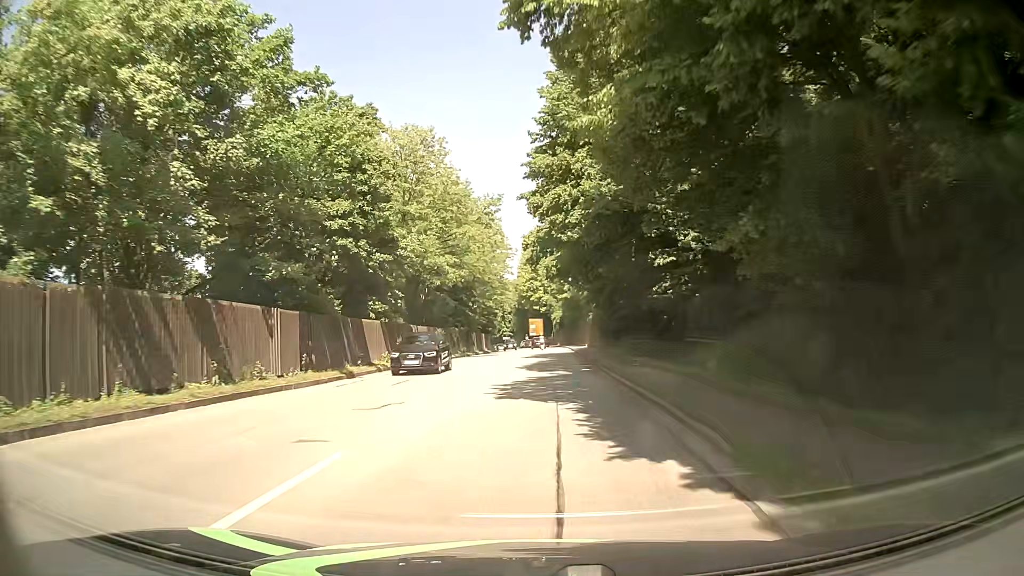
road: primary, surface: asphalt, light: Day
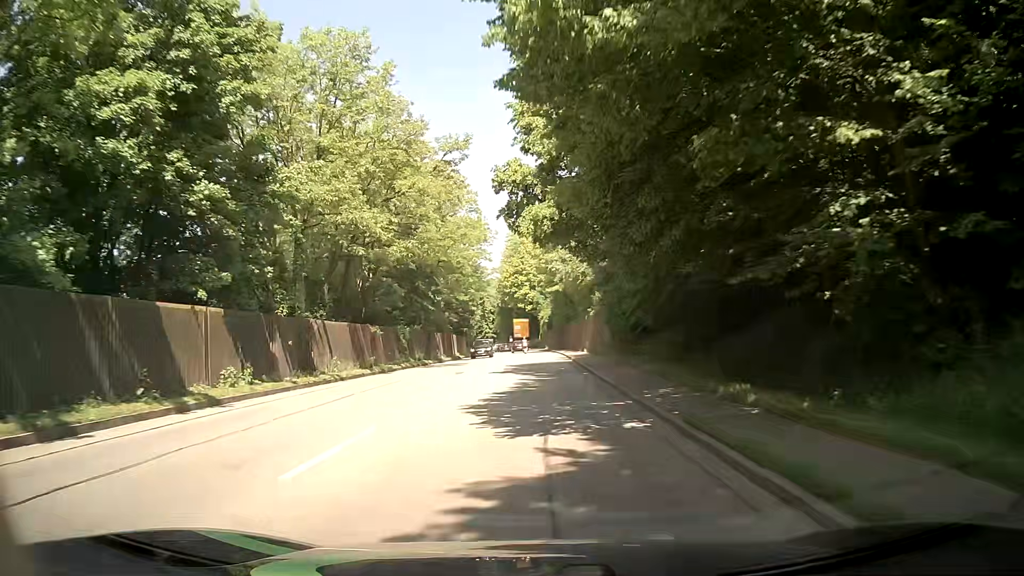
(+0.1, +15.4) m; +1°
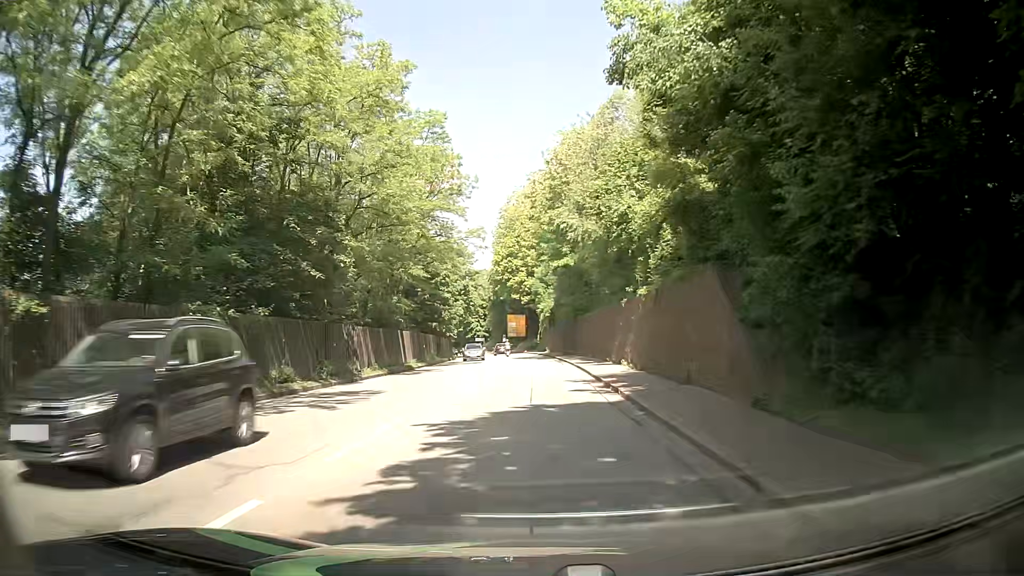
(0.0, +23.0) m; -1°
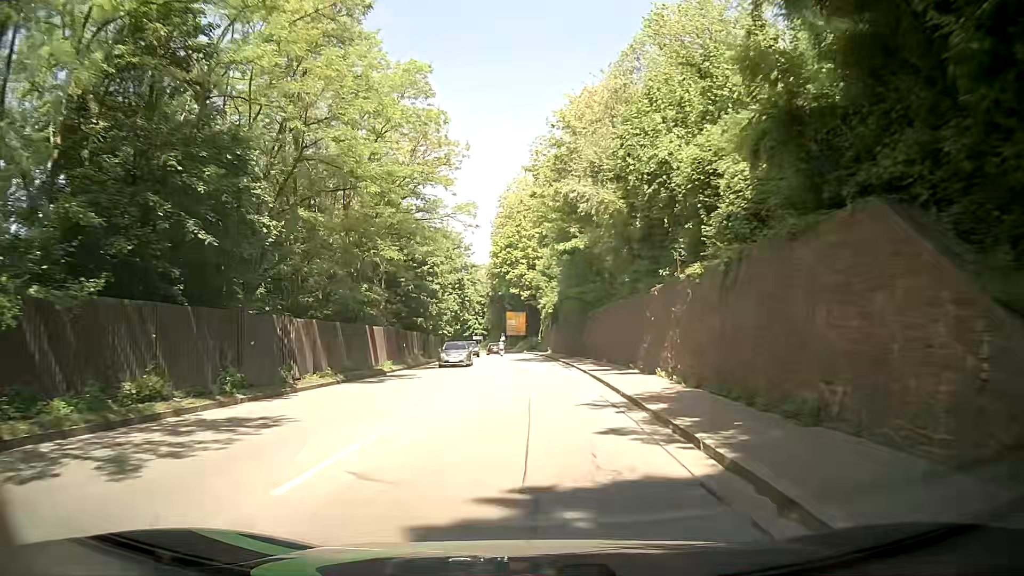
(+0.1, +7.7) m; +1°
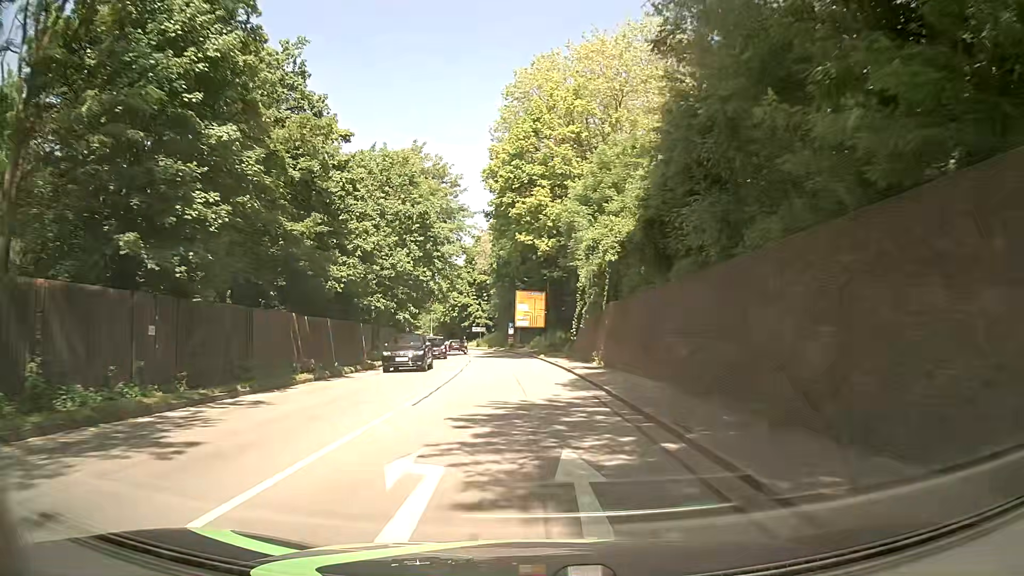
(-0.8, +38.3) m; -2°
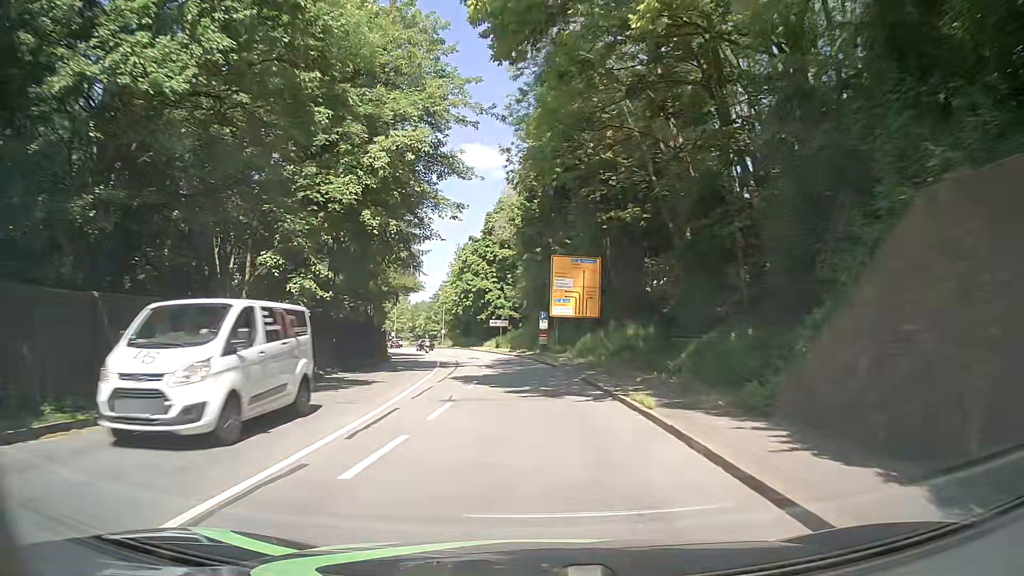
(-1.1, +30.7) m; -4°
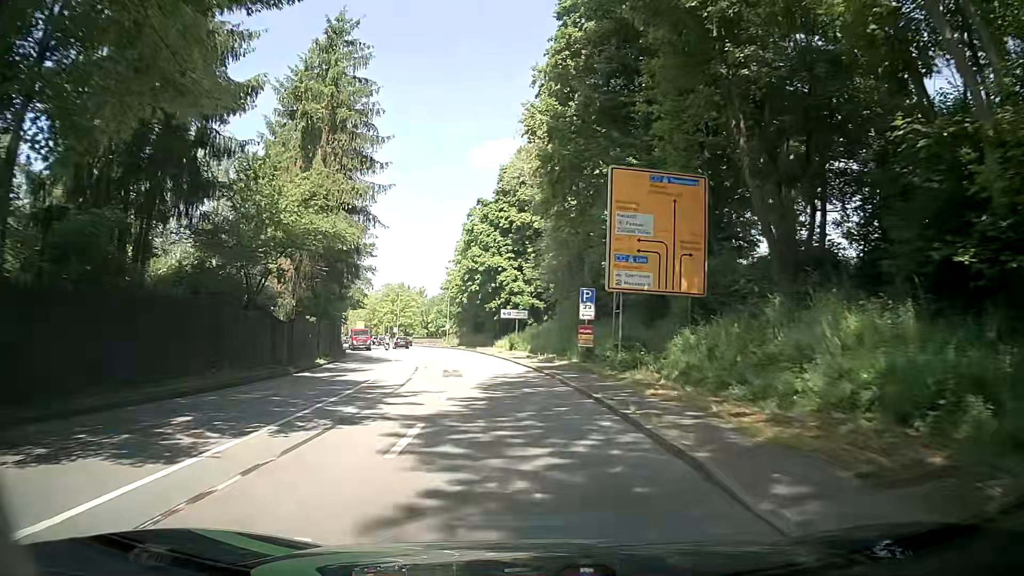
(-0.1, +23.0) m; -1°
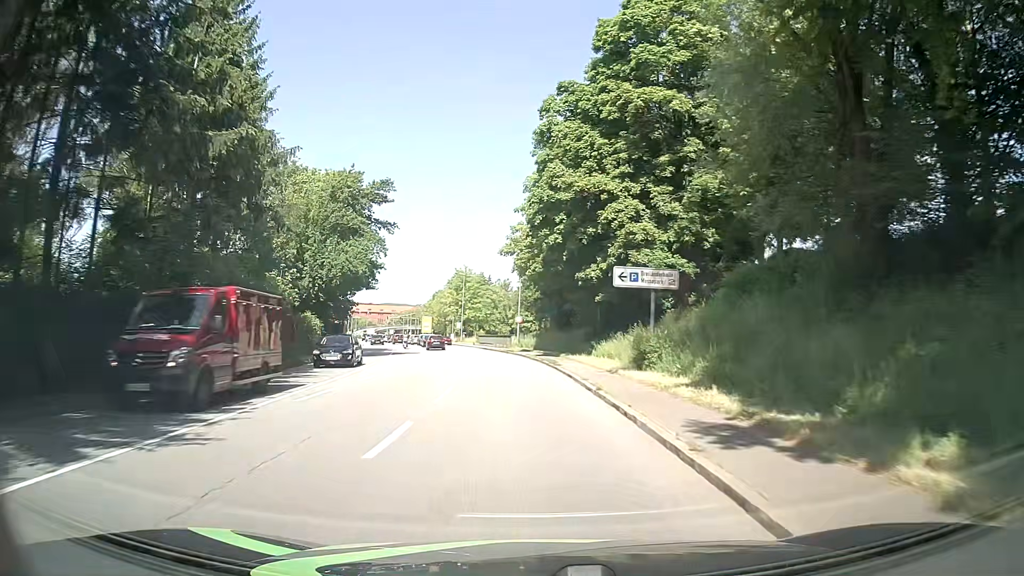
(-2.0, +30.6) m; -8°
(0, +10) (-1, +20) (-2, +30) (-3, +40) (-4, +50) (-6, +60) (-8, +69) (-10, +79) (-12, +89) (-15, +99) m
